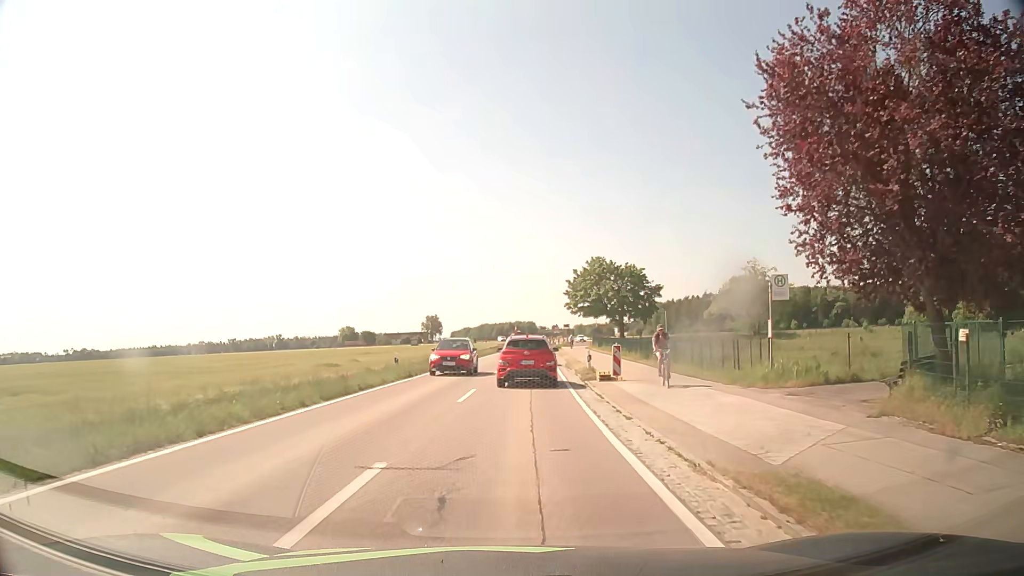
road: tertiary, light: Day
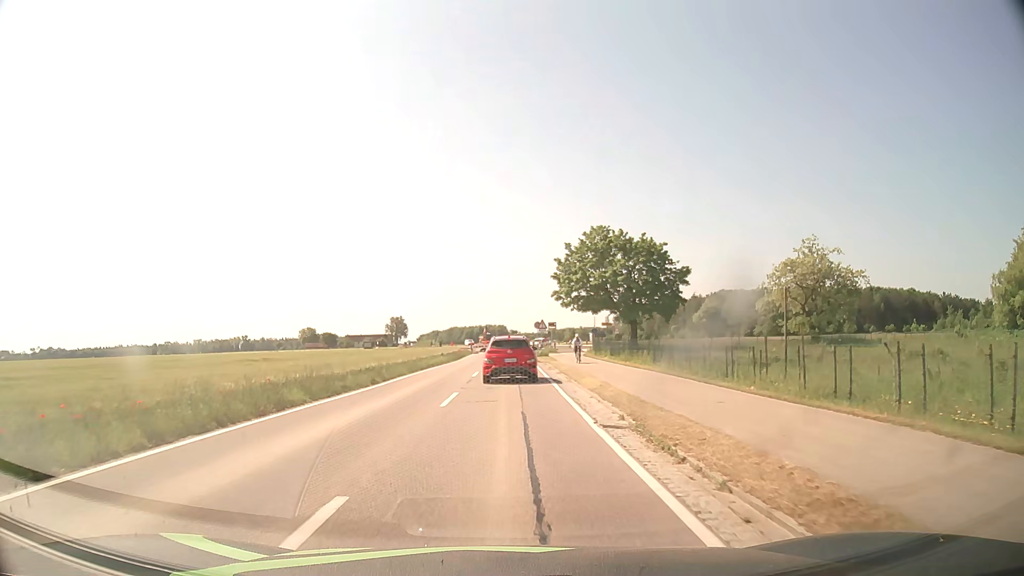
(+0.8, +26.6) m; +3°
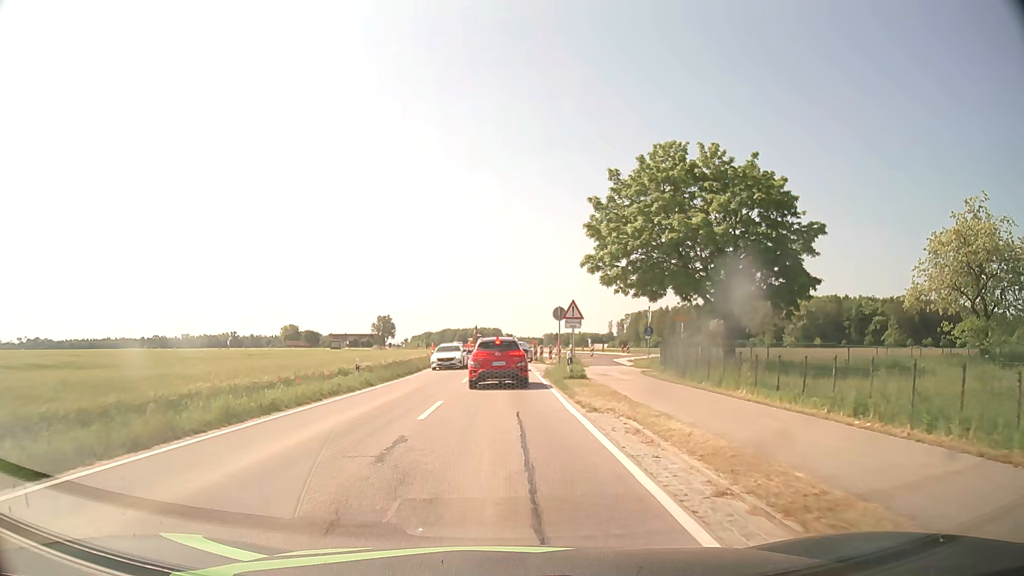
(+0.1, +27.8) m; +1°
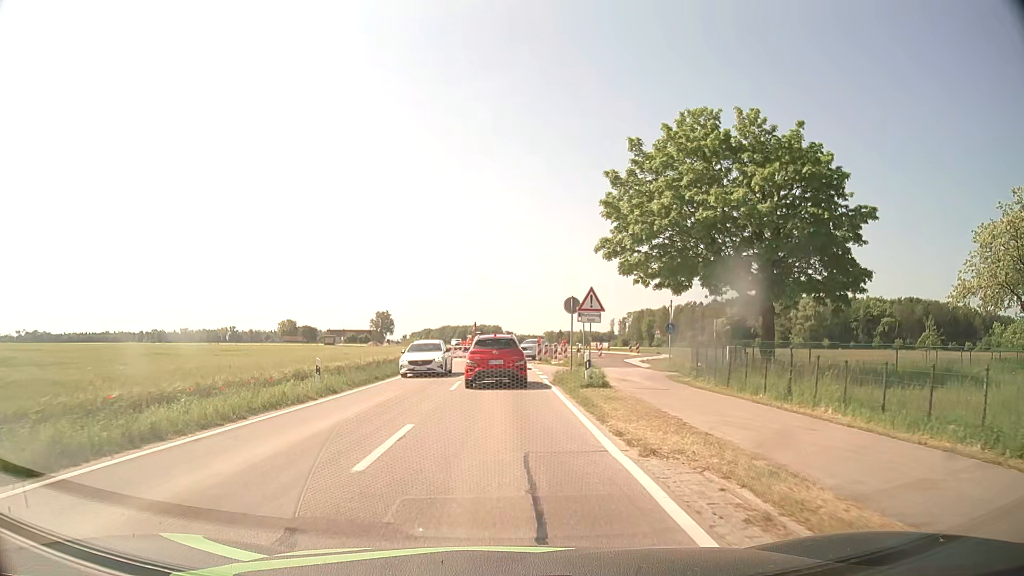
(-0.1, +5.2) m; -1°
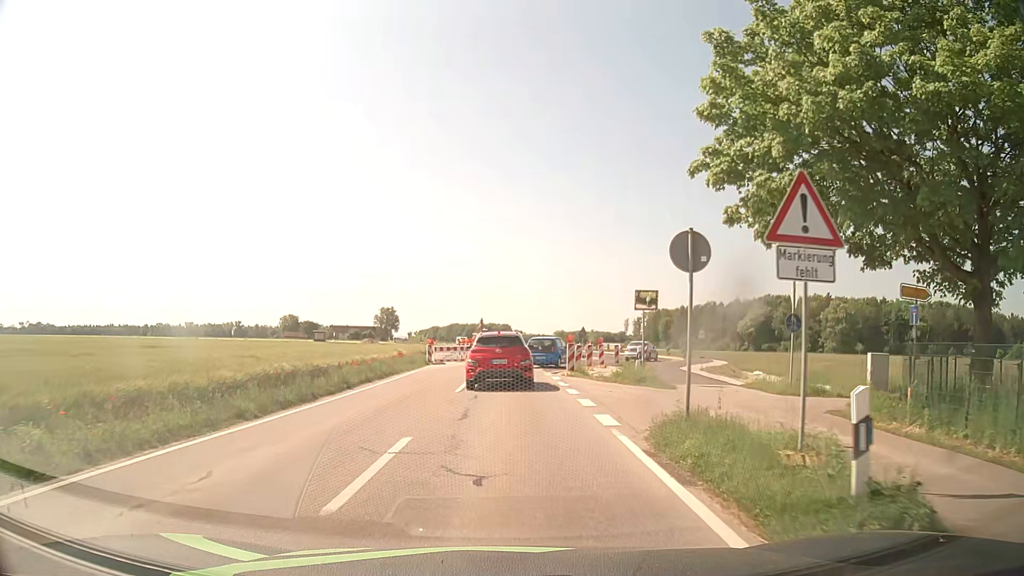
(-0.1, +14.1) m; -1°
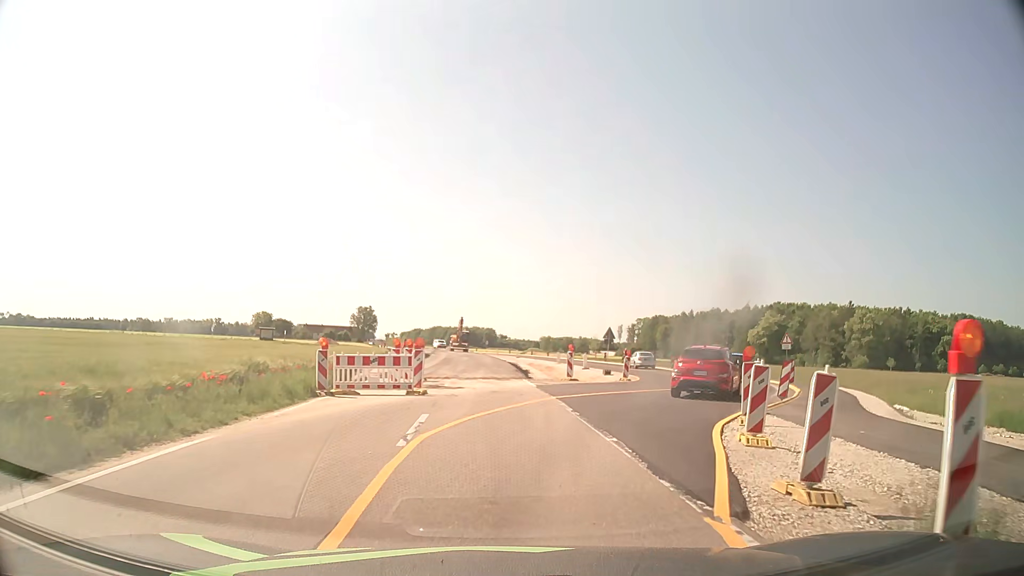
(-0.1, +22.1) m; +1°
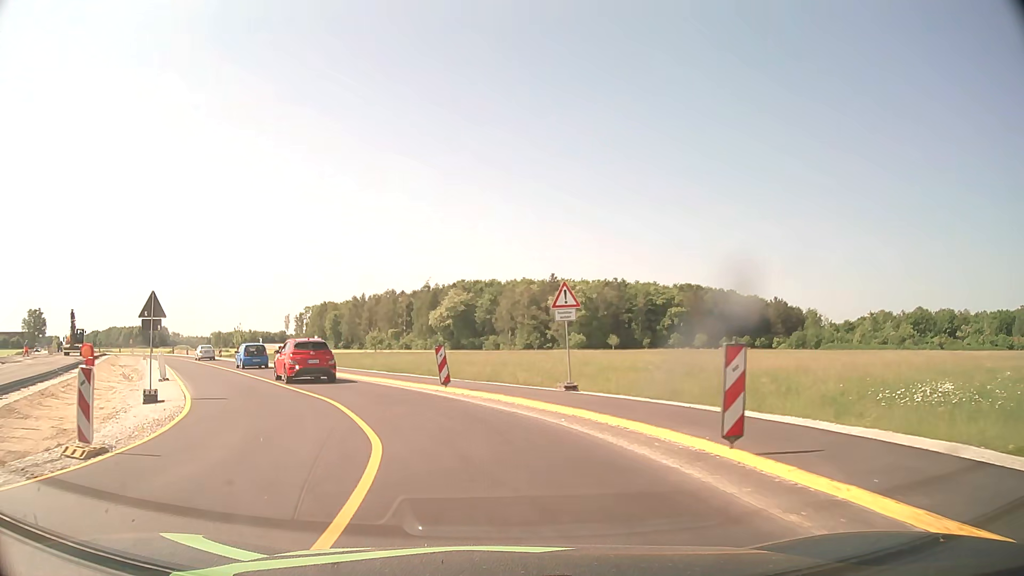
(+6.7, +23.8) m; +28°
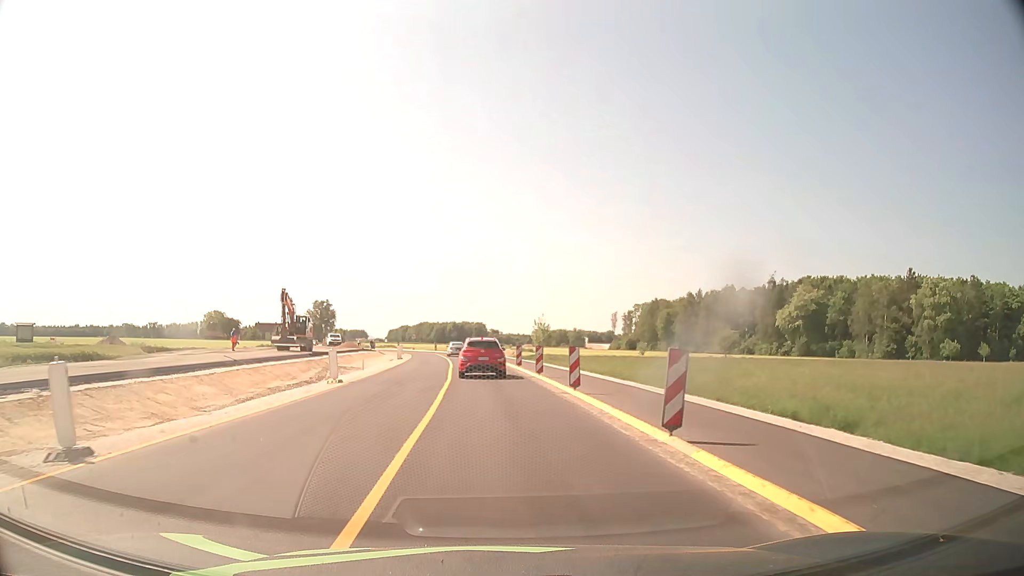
(-6.1, +22.9) m; -28°
